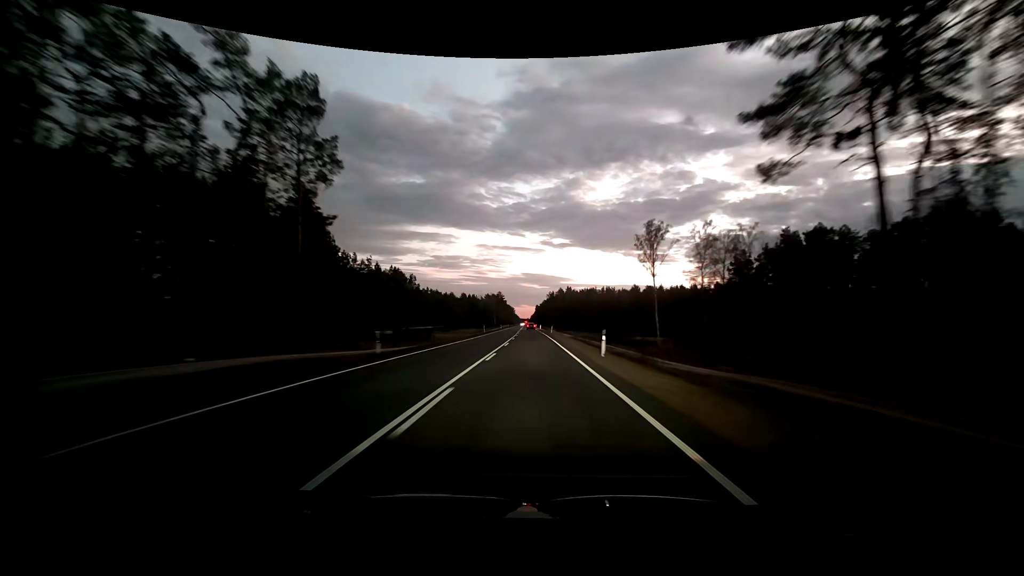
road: primary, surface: asphalt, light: Dusk
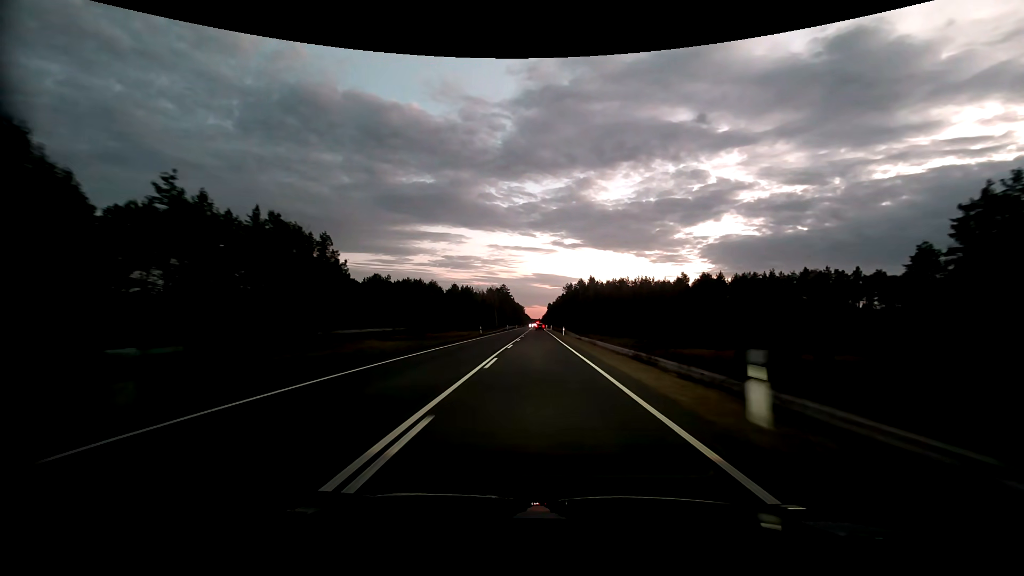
(-1.1, +63.2) m; -1°
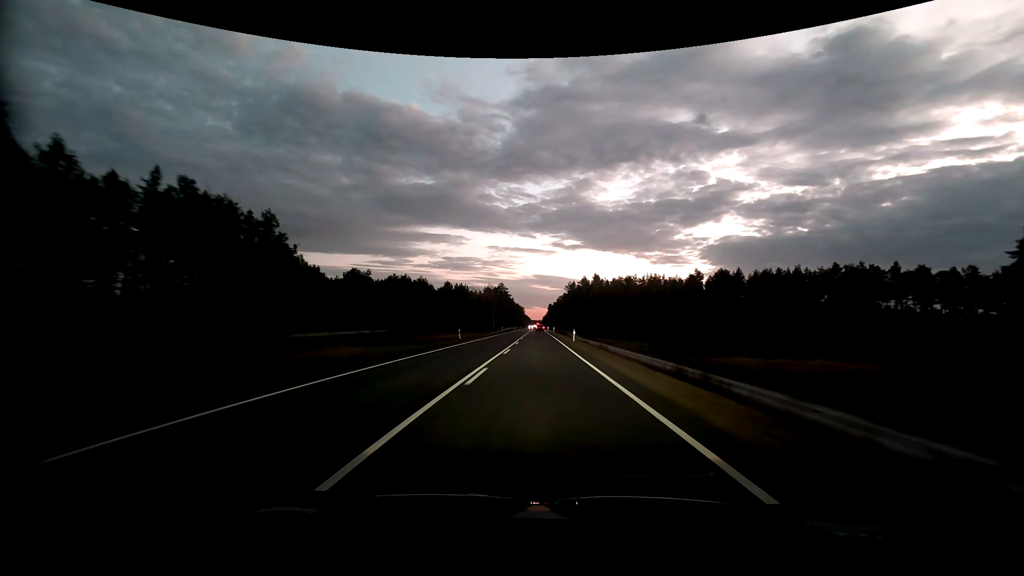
(0.0, +15.9) m; 0°
(0, +10) (0, +20) (0, +30) (0, +40) (0, +50) (0, +60) (0, +70) (0, +80) (0, +90) (0, +100) m
